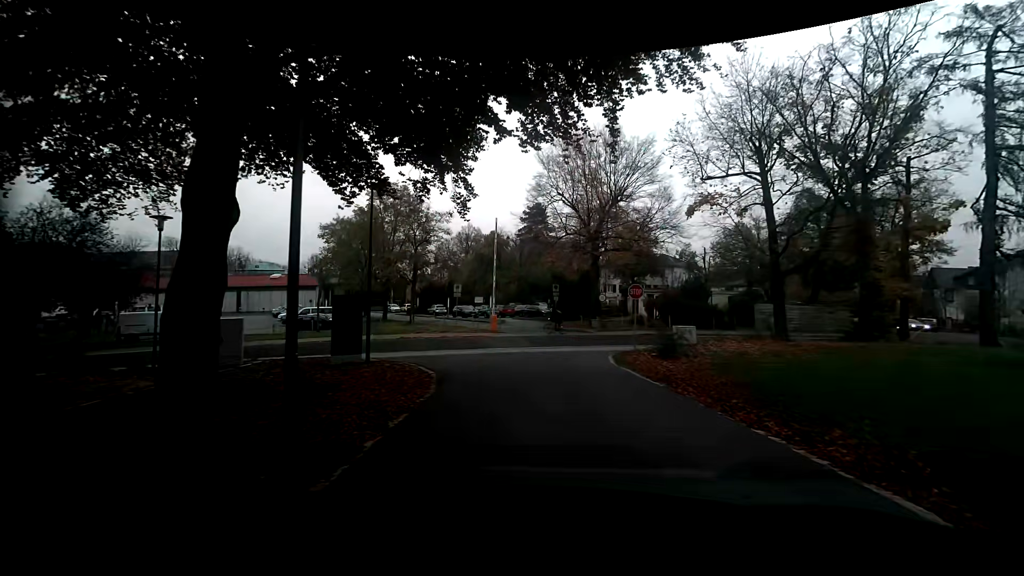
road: service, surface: concrete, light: Day
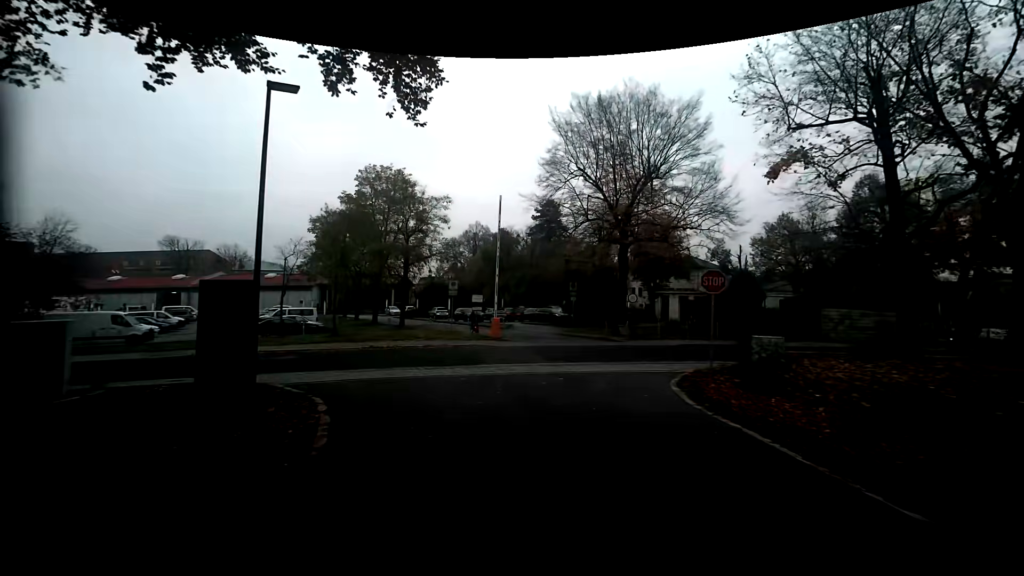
(-0.3, +7.6) m; -2°
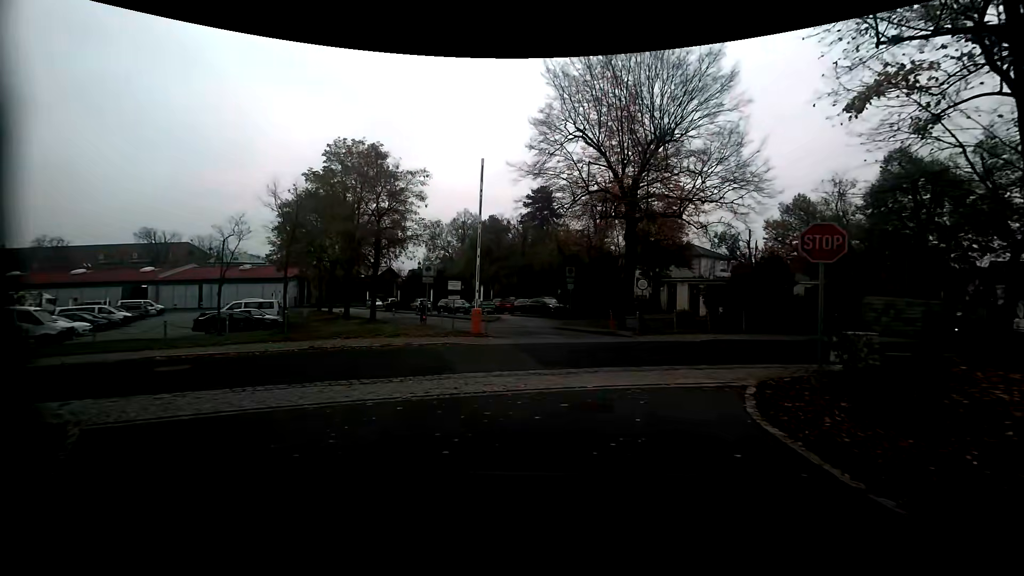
(0.0, +5.0) m; -1°
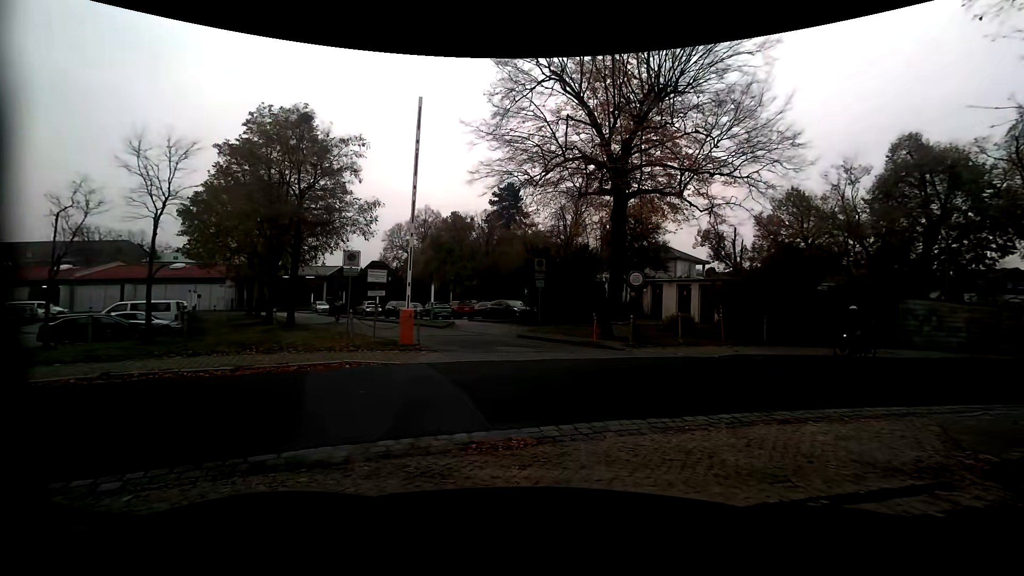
(+0.2, +6.1) m; +5°
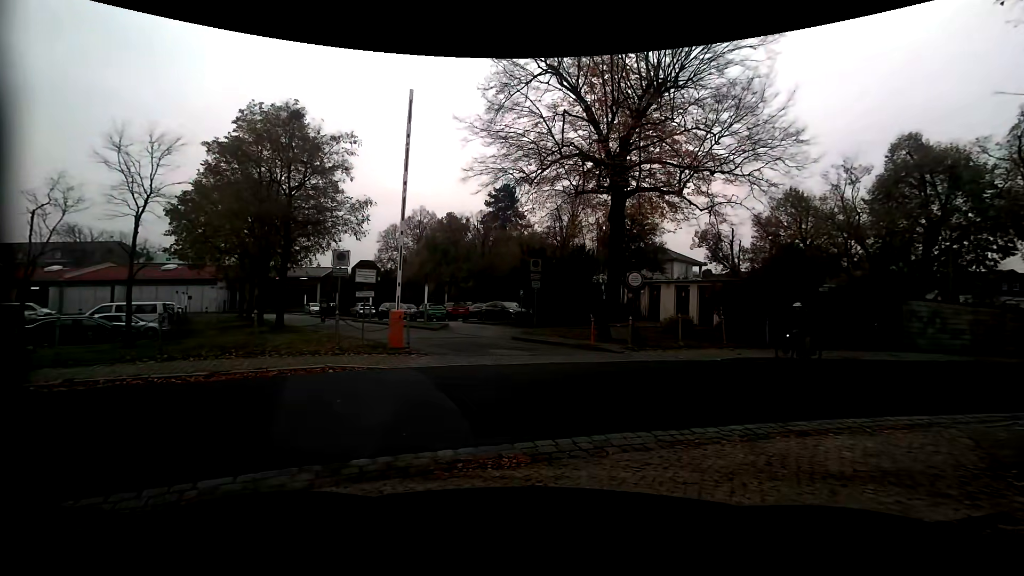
(0.0, +0.6) m; 0°
